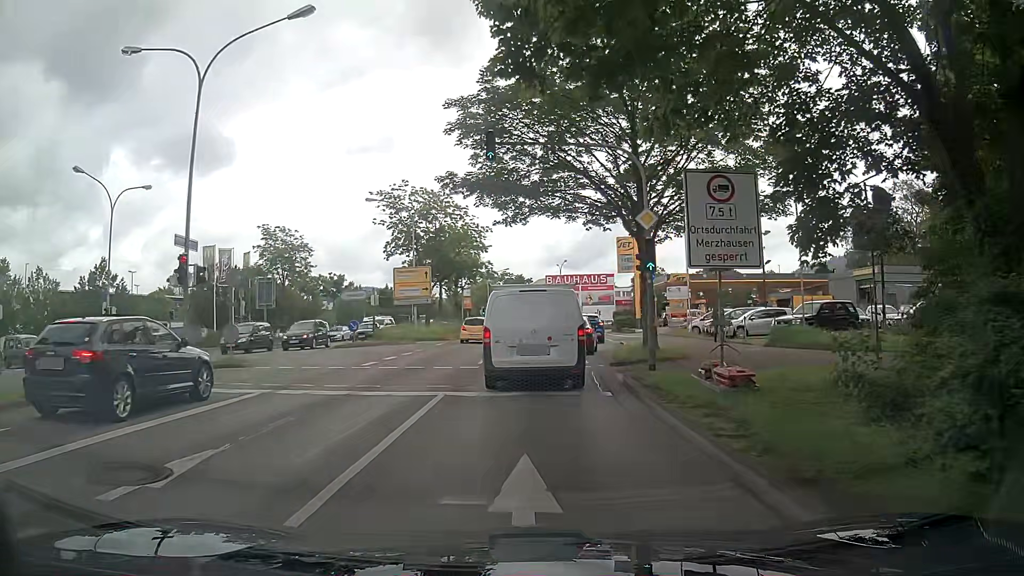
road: primary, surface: asphalt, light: Day
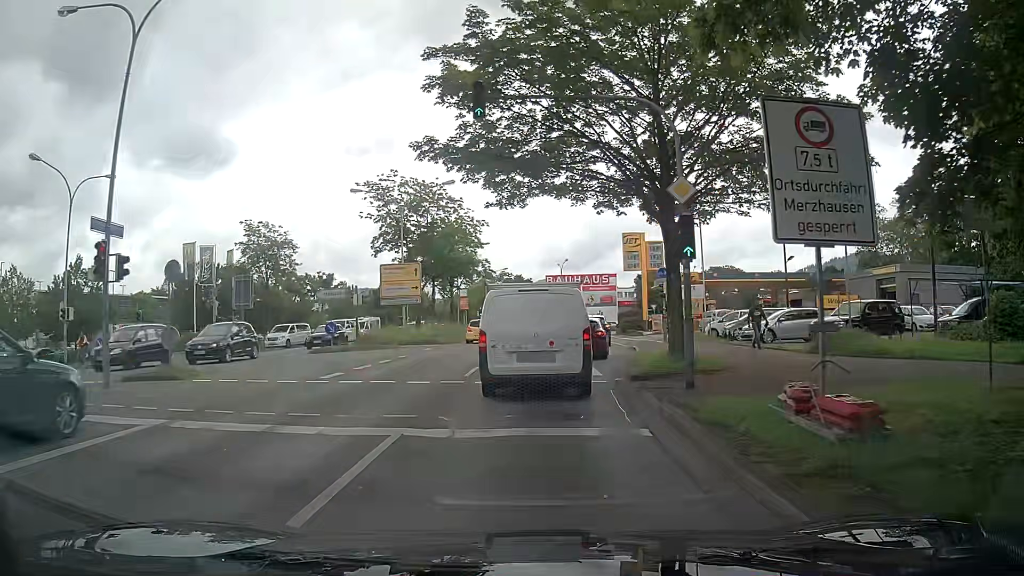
(0.0, +3.9) m; -1°
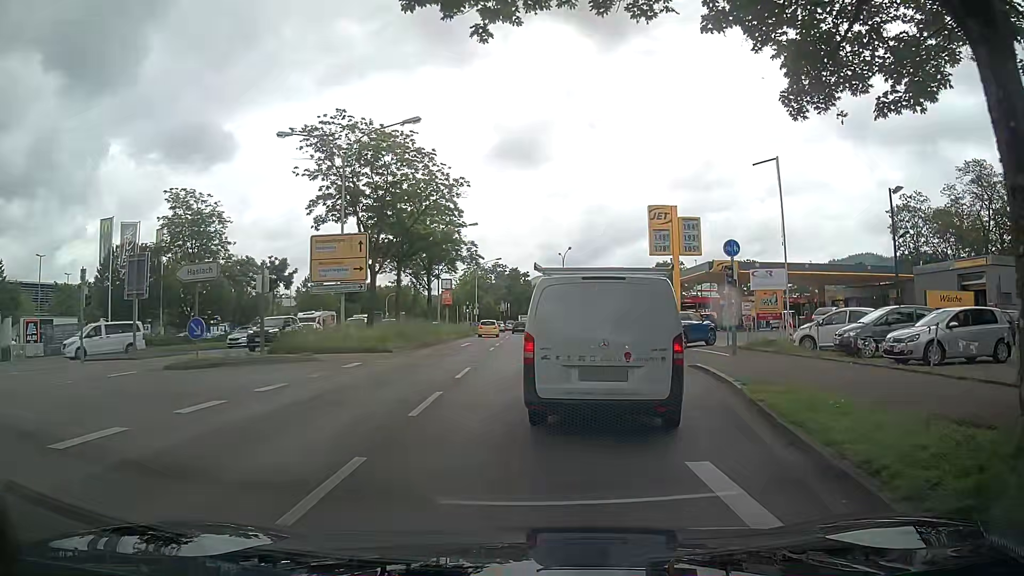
(+0.2, +12.8) m; +1°
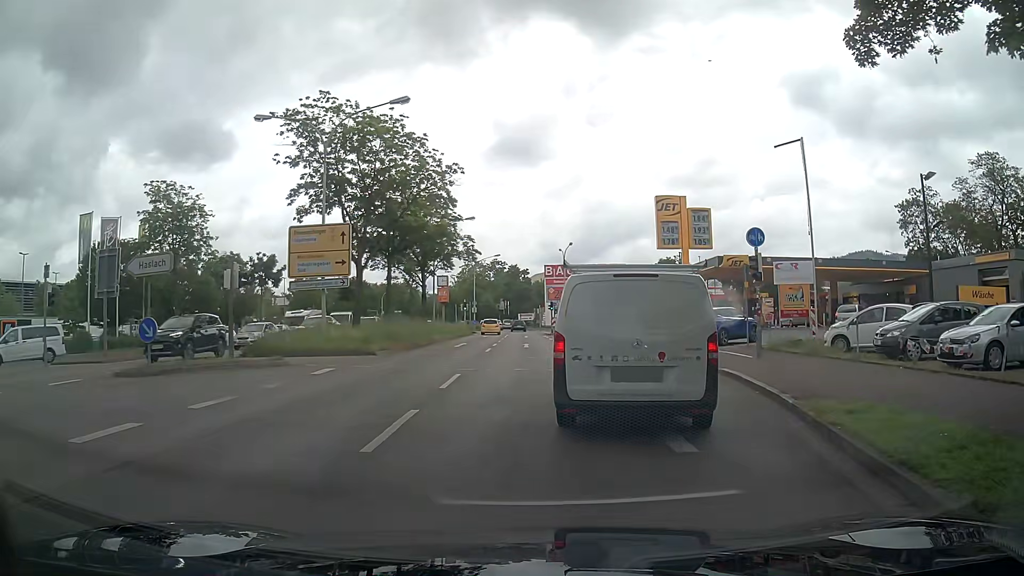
(0.0, +2.6) m; +2°
